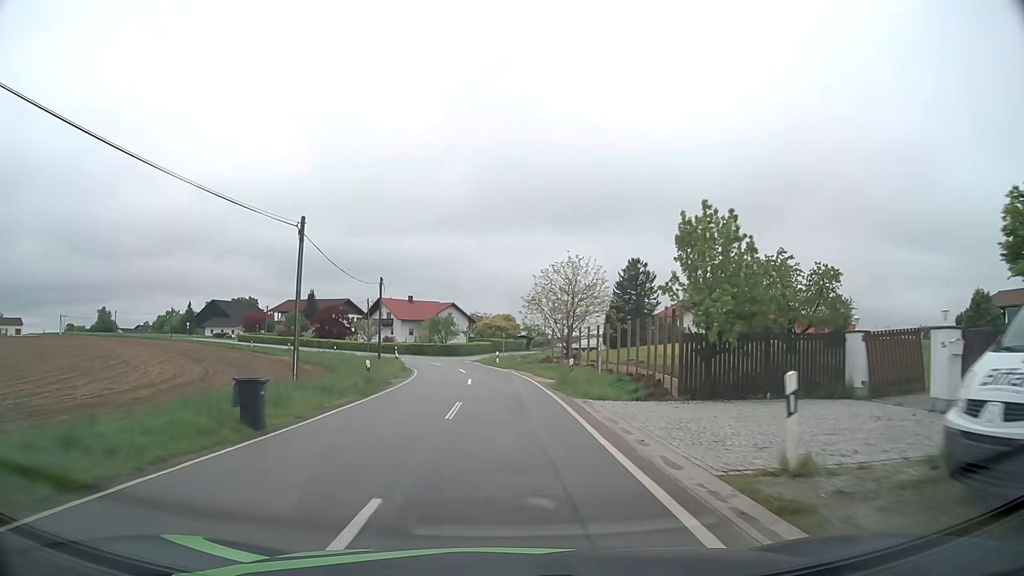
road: tertiary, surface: asphalt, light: Day
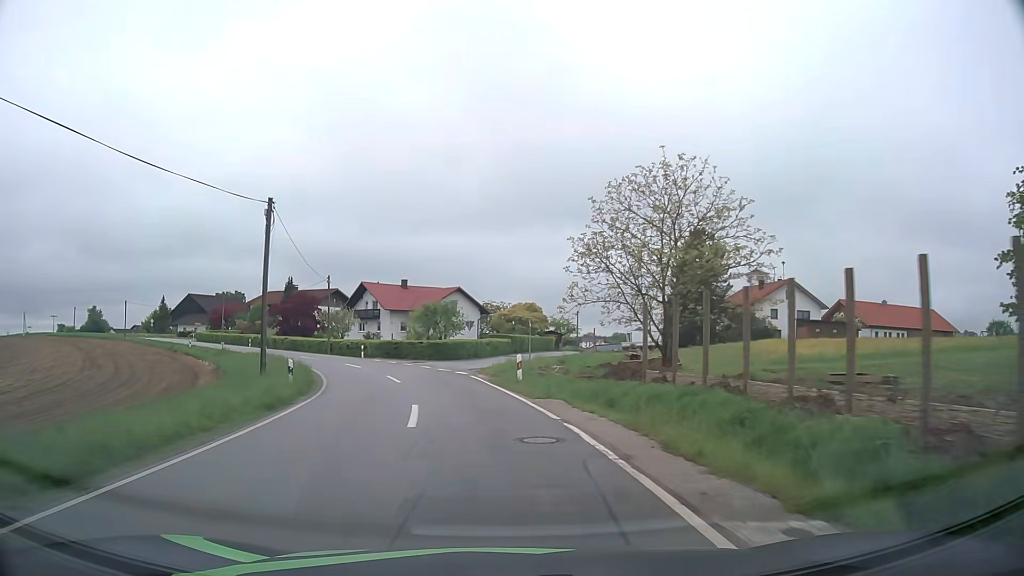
(-0.3, +26.4) m; -2°
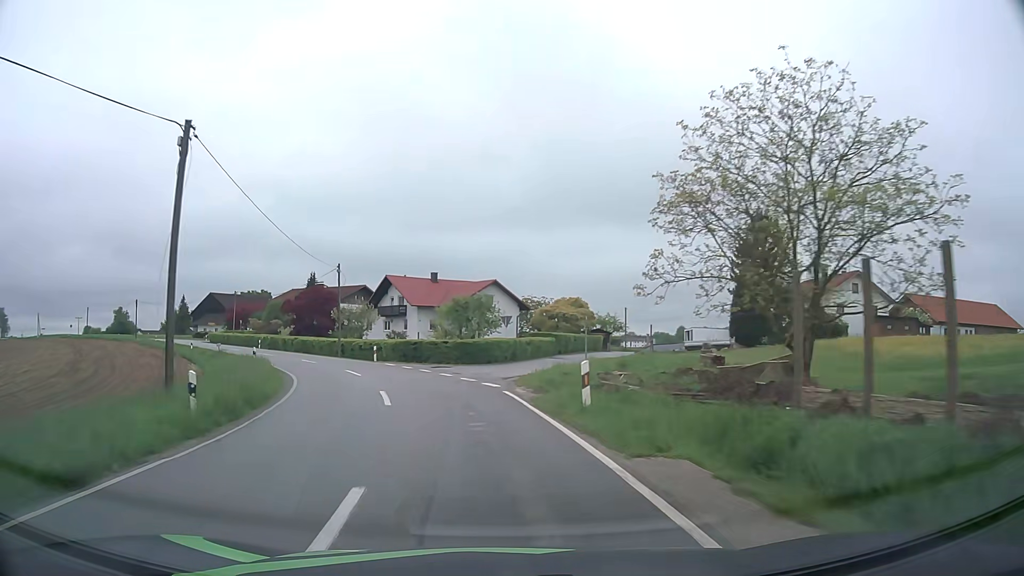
(-0.2, +8.9) m; -3°
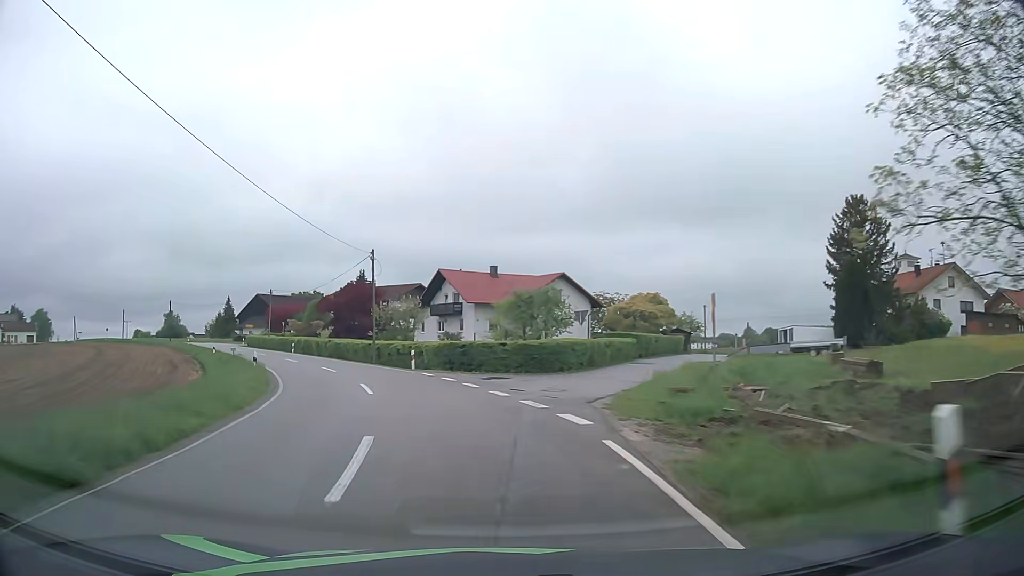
(-0.3, +8.9) m; -4°
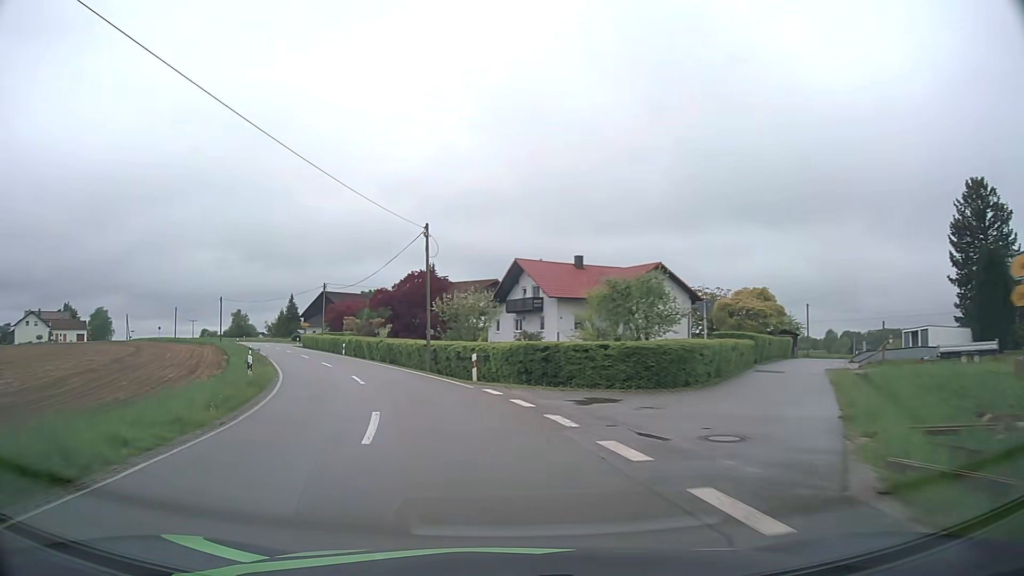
(-0.6, +8.9) m; -8°
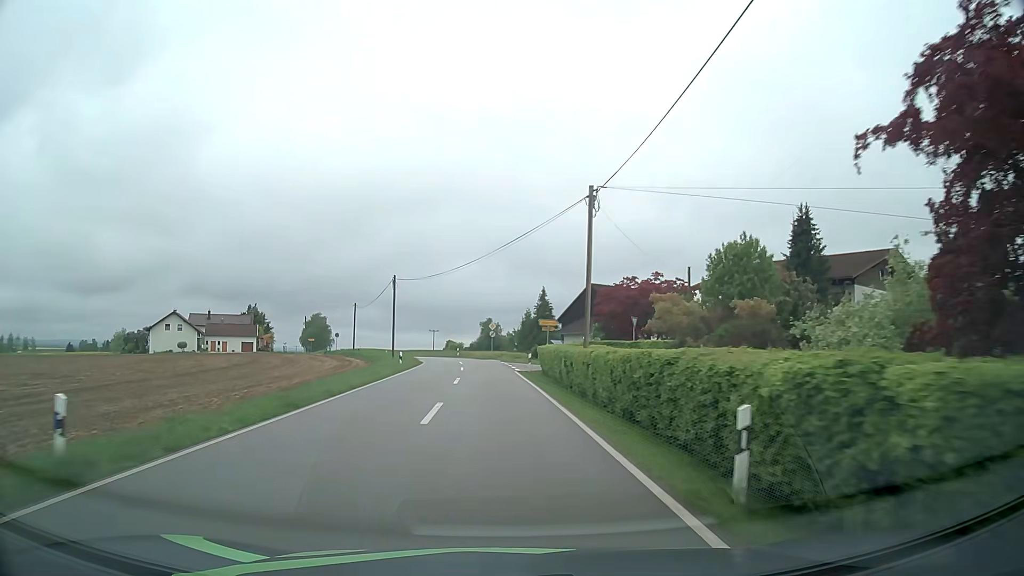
(-11.7, +43.8) m; -23°
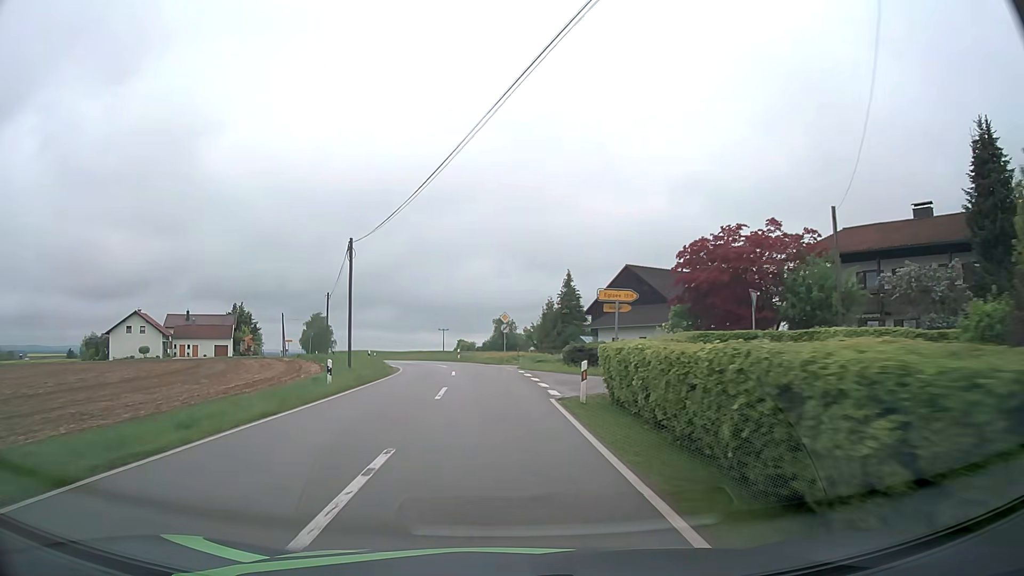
(-0.3, +18.9) m; -1°
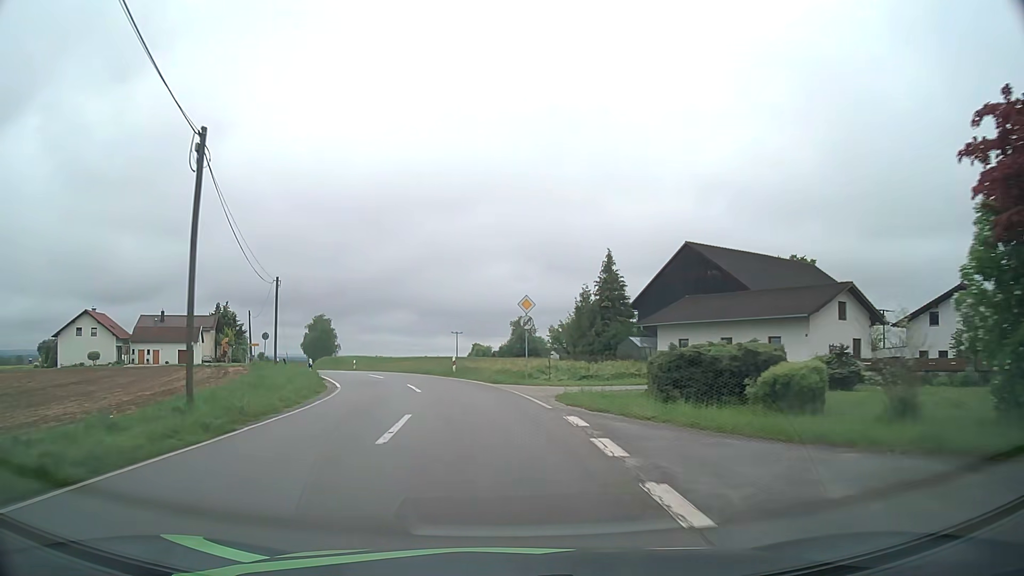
(-0.2, +18.9) m; -1°
(0, +10) (-1, +20) (-3, +30) (-7, +39) (-11, +48) (-15, +58) (-19, +67) (-23, +76) (-26, +85) (-30, +94) m
